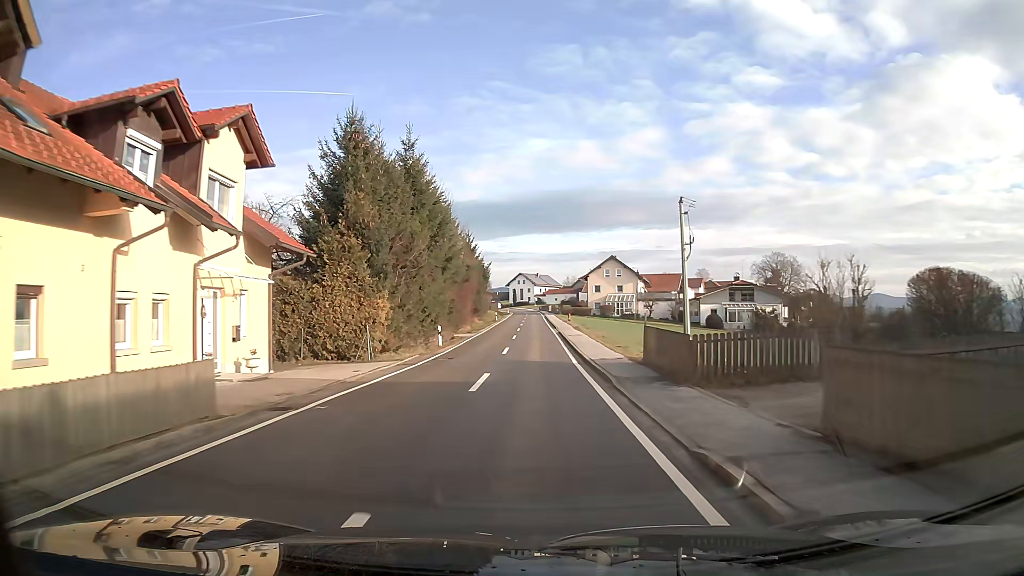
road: tertiary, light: Day
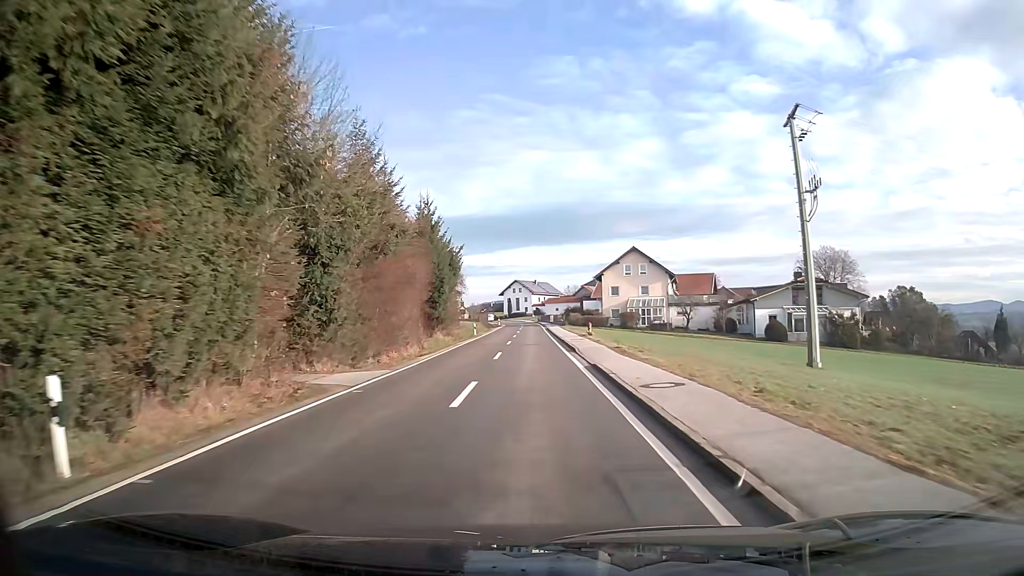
(0.0, +26.8) m; 0°
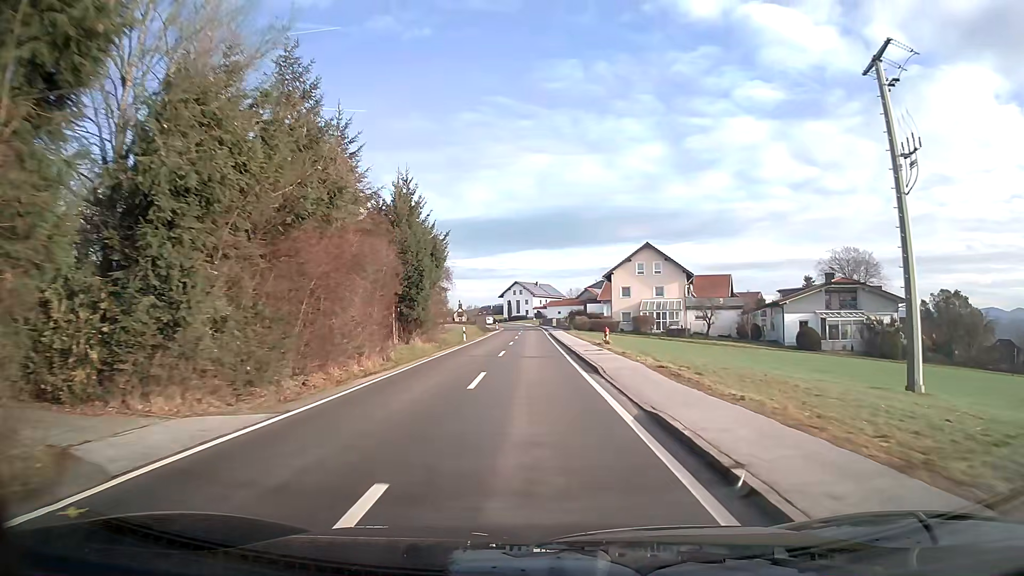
(0.0, +8.9) m; 0°
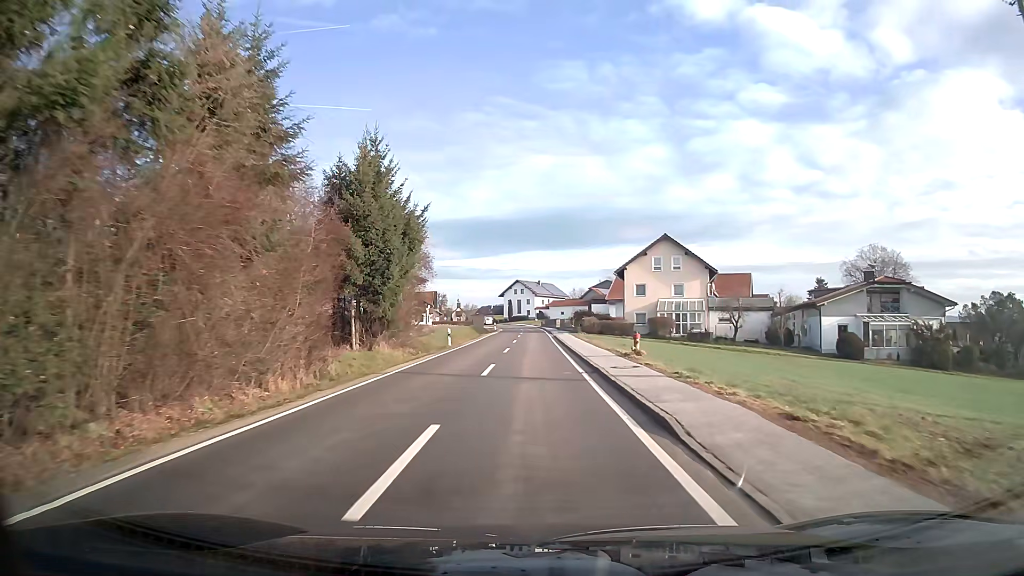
(0.0, +8.9) m; 0°
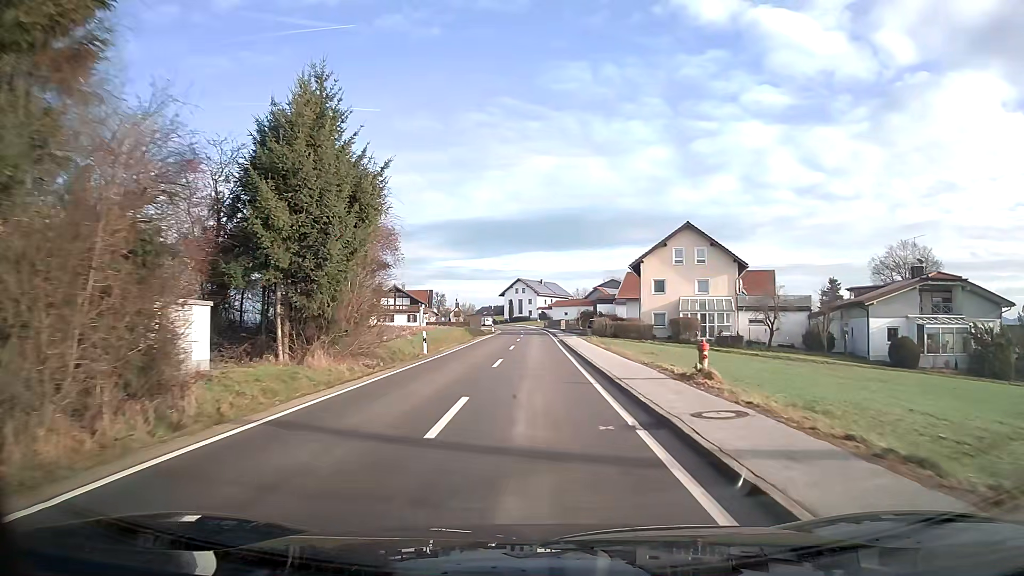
(0.0, +8.8) m; 0°
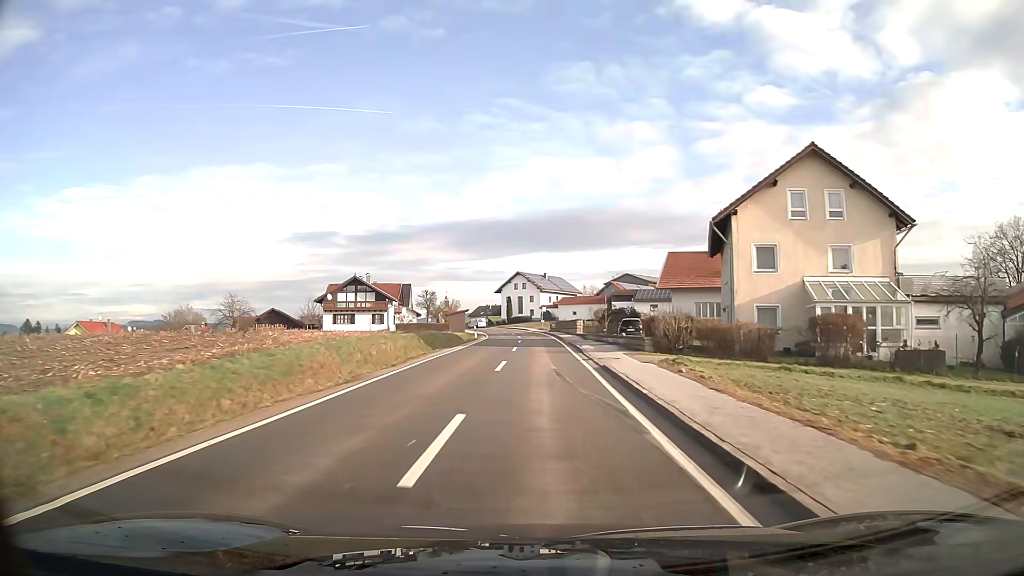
(0.0, +26.3) m; 0°
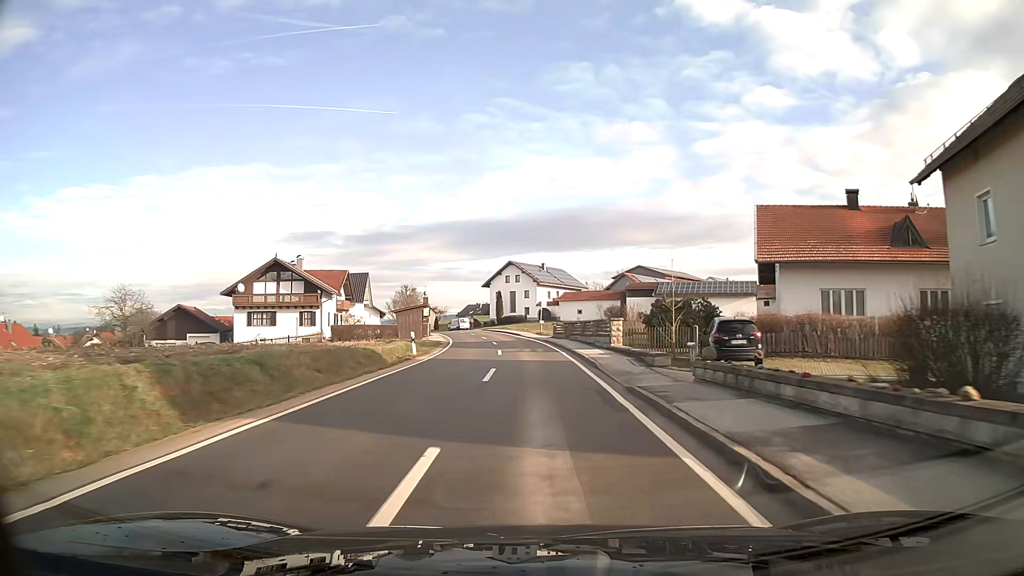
(+0.1, +26.2) m; 0°
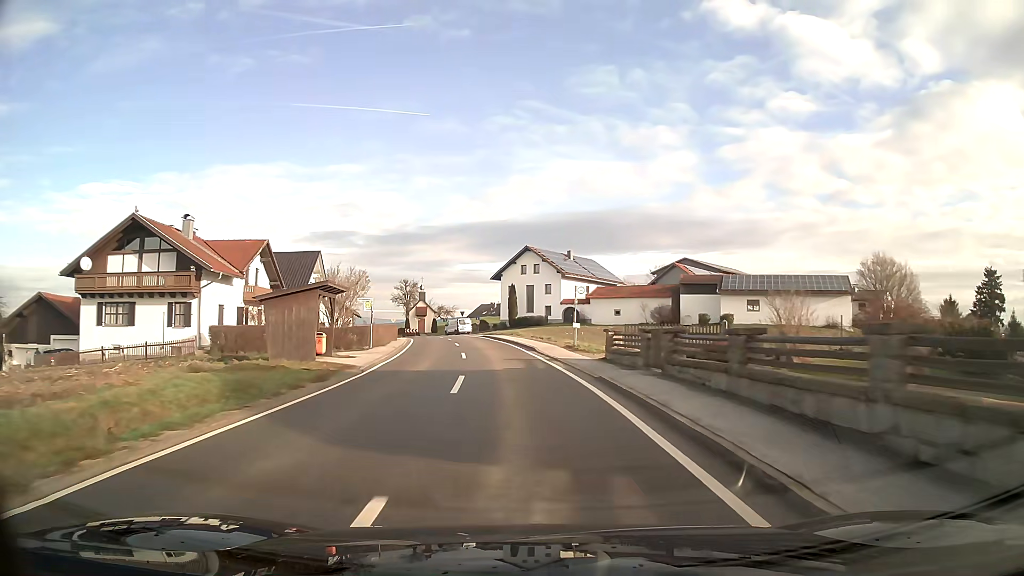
(-0.4, +26.3) m; -3°
